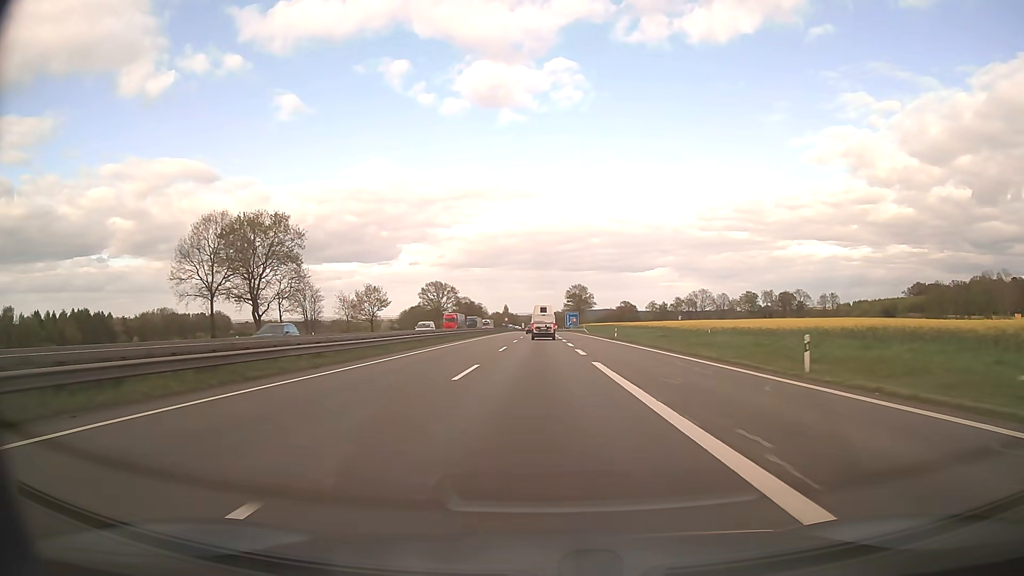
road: motorway_link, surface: asphalt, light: Day
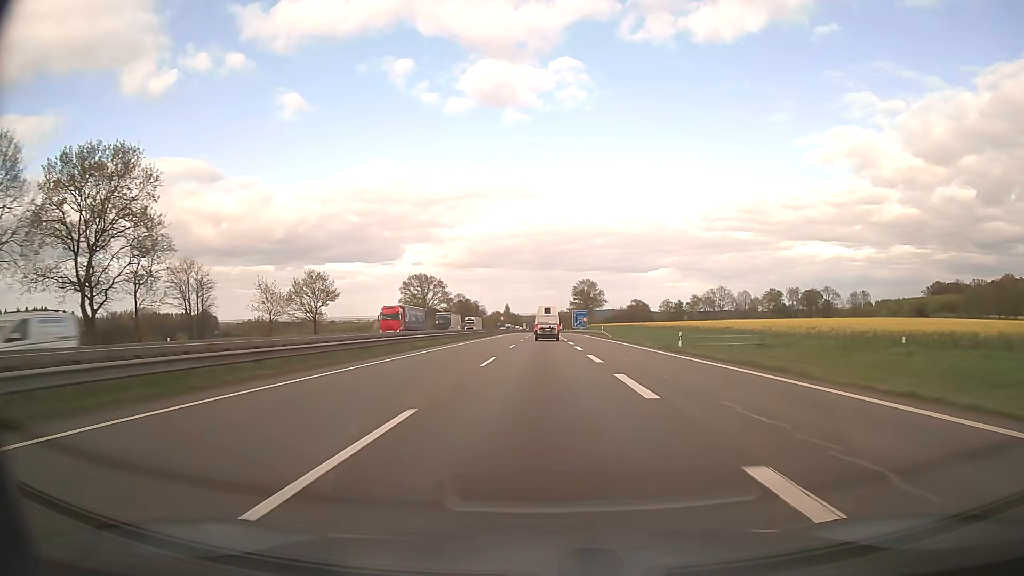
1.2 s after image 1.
(-0.1, +29.8) m; 0°
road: motorway
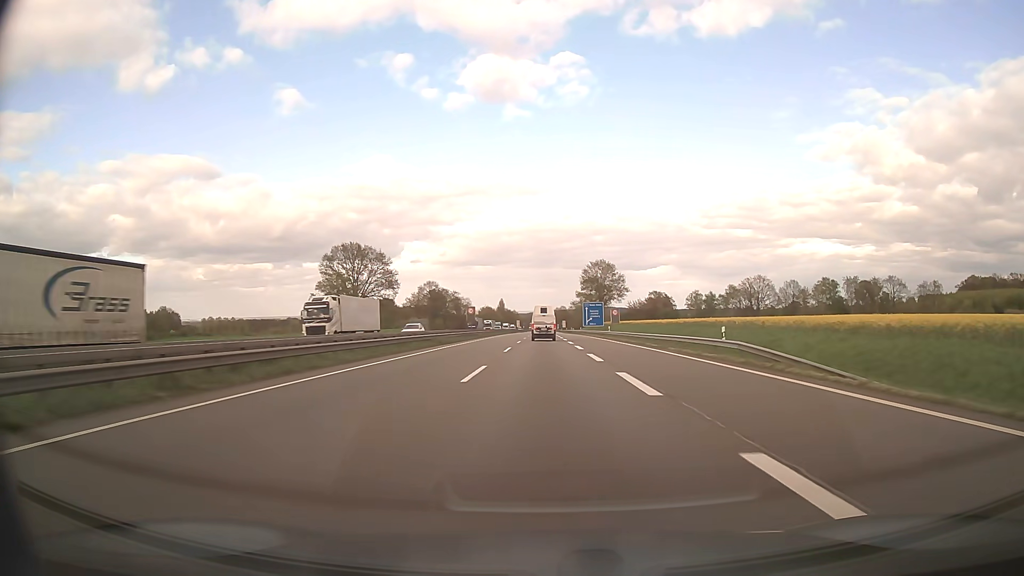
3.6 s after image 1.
(0.0, +59.4) m; 0°
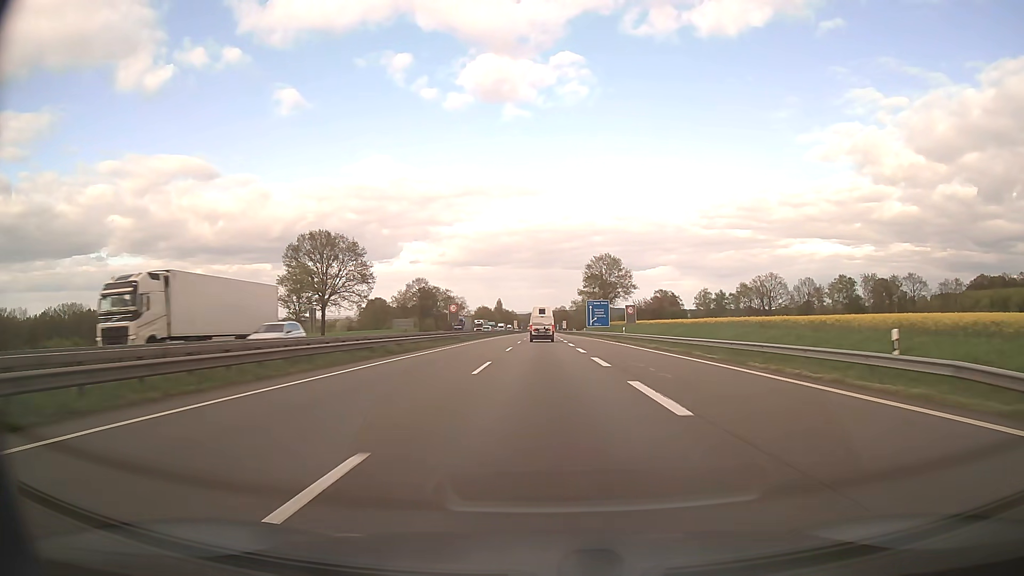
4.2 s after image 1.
(0.0, +14.9) m; 0°
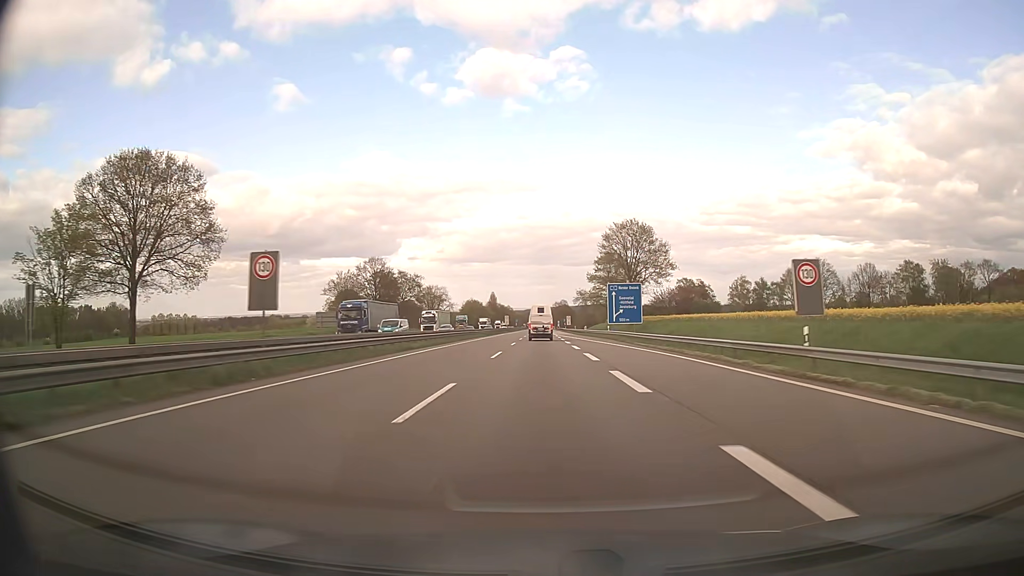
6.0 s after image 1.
(+0.1, +44.9) m; 0°
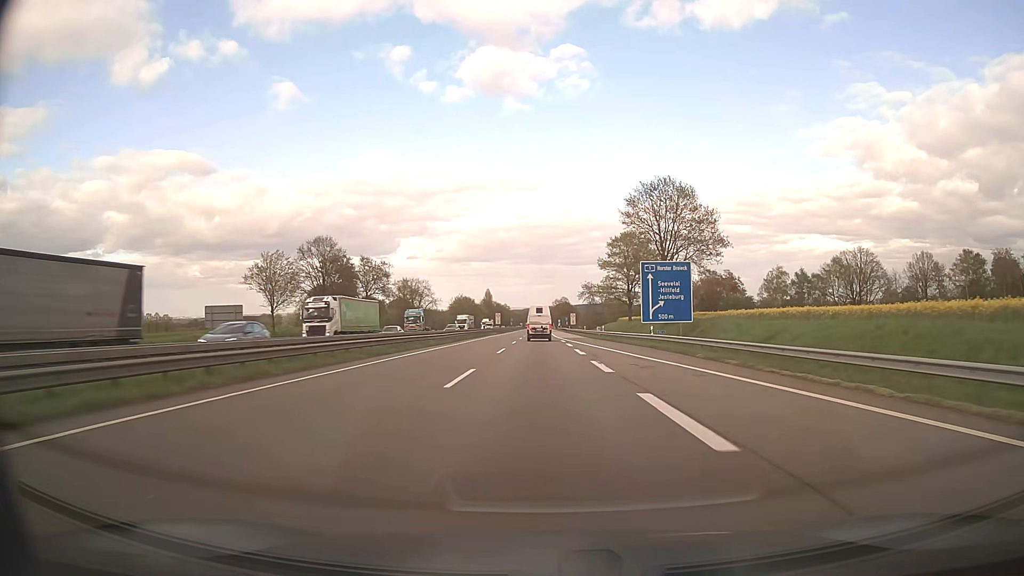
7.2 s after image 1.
(0.0, +30.0) m; 0°
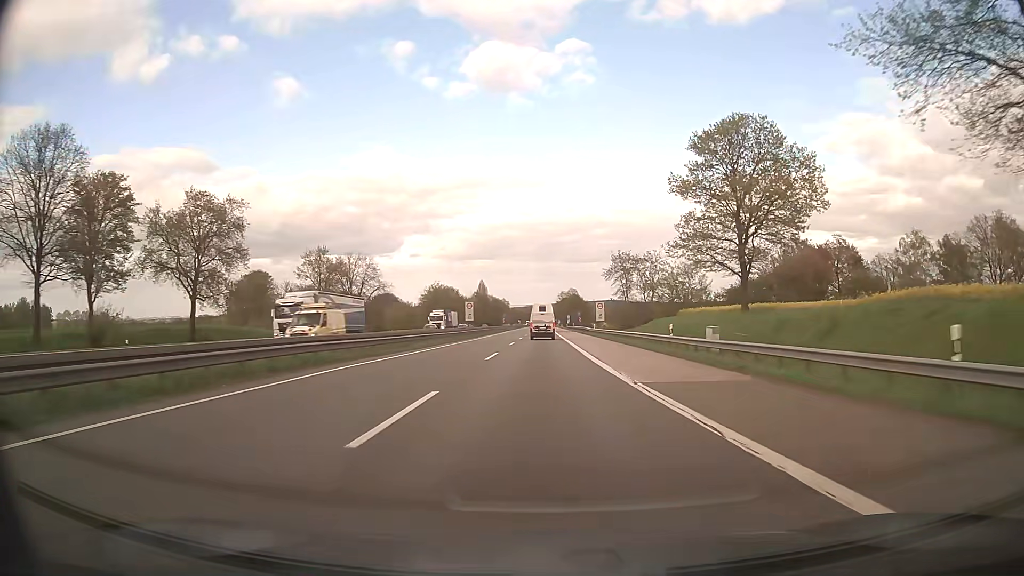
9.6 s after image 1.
(-0.1, +60.4) m; 0°
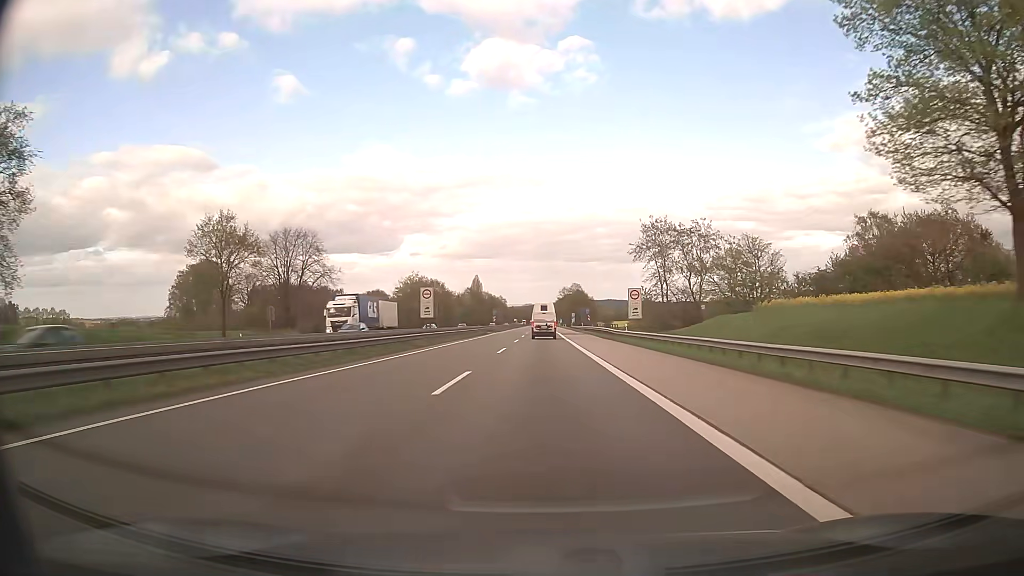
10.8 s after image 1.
(0.0, +30.3) m; 0°
(0, +10) (0, +20) (0, +30) (0, +40) (0, +50) (0, +60) (0, +70) (0, +80) (0, +90) (0, +100) m
